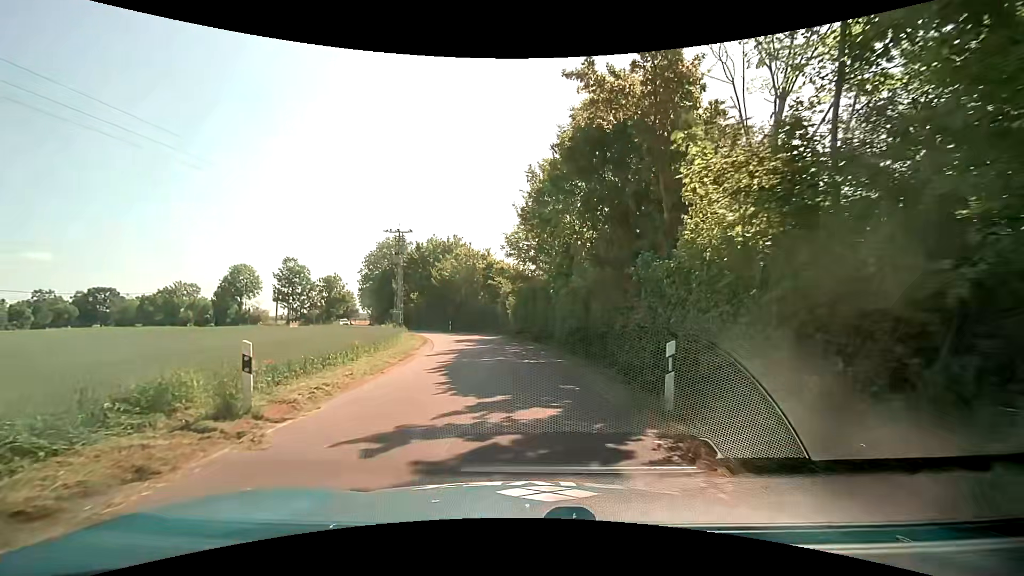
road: unclassified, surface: asphalt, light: Day
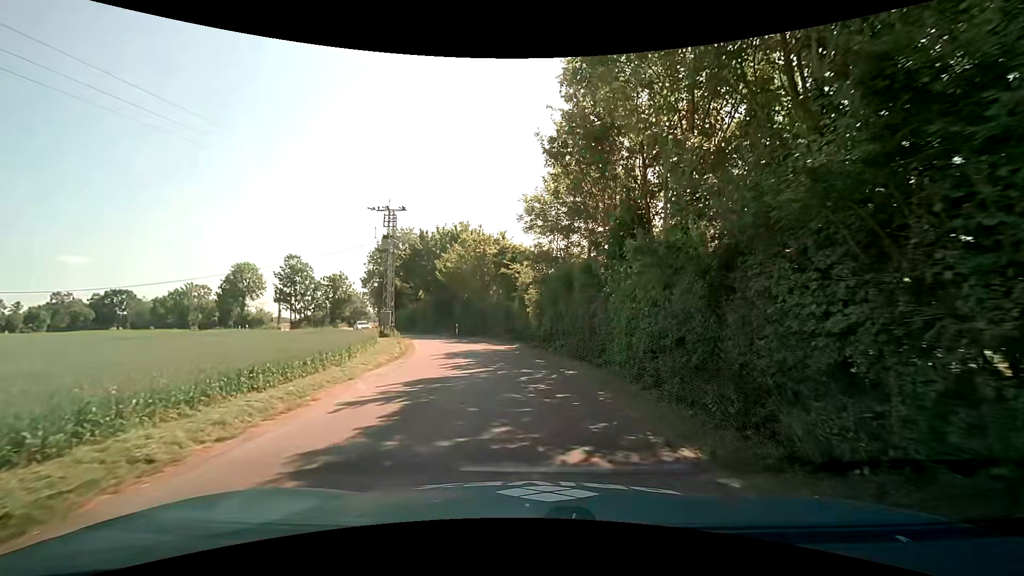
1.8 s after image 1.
(-0.6, +11.4) m; -5°
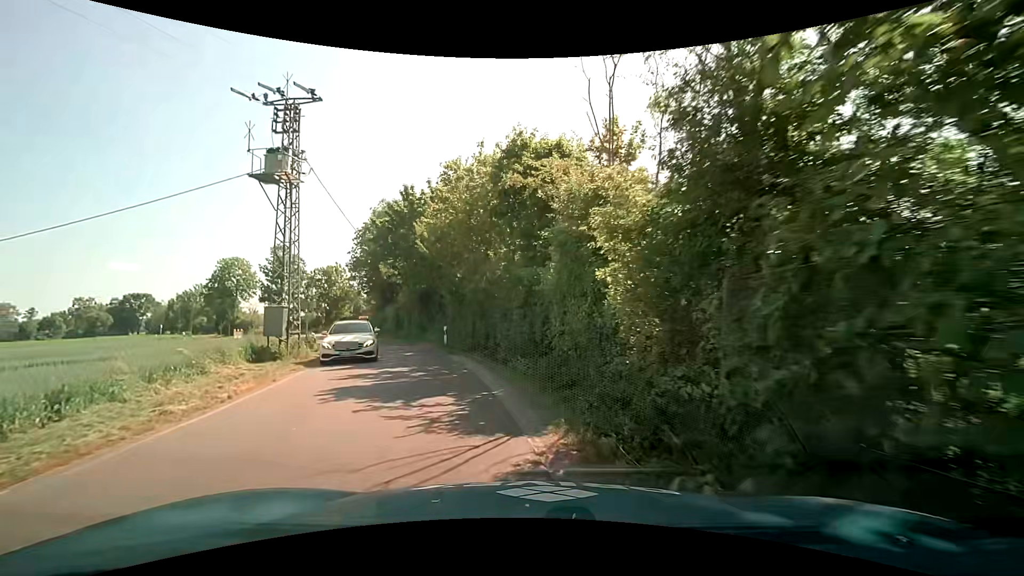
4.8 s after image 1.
(0.0, +21.0) m; -2°
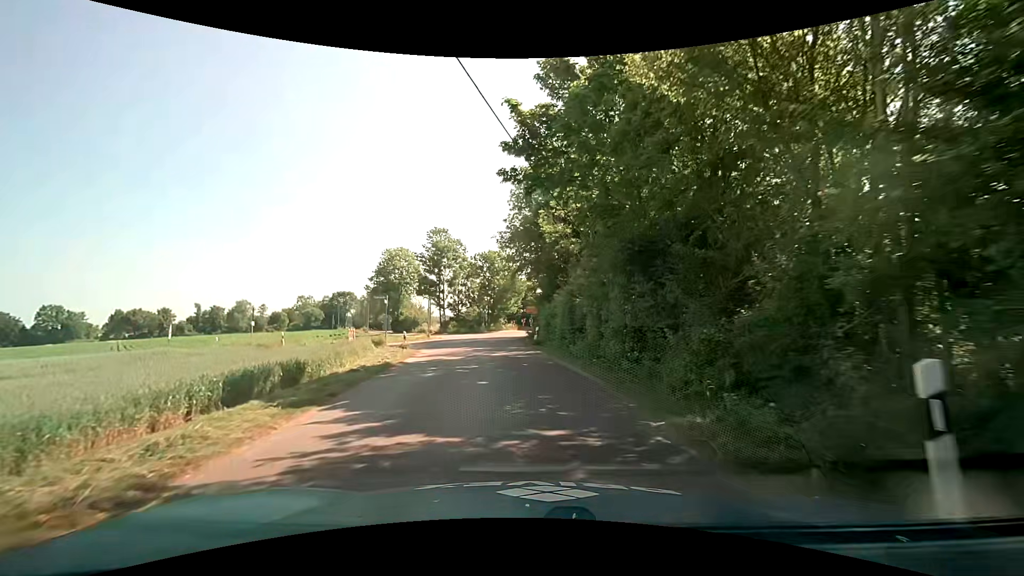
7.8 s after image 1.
(-5.2, +22.0) m; -22°
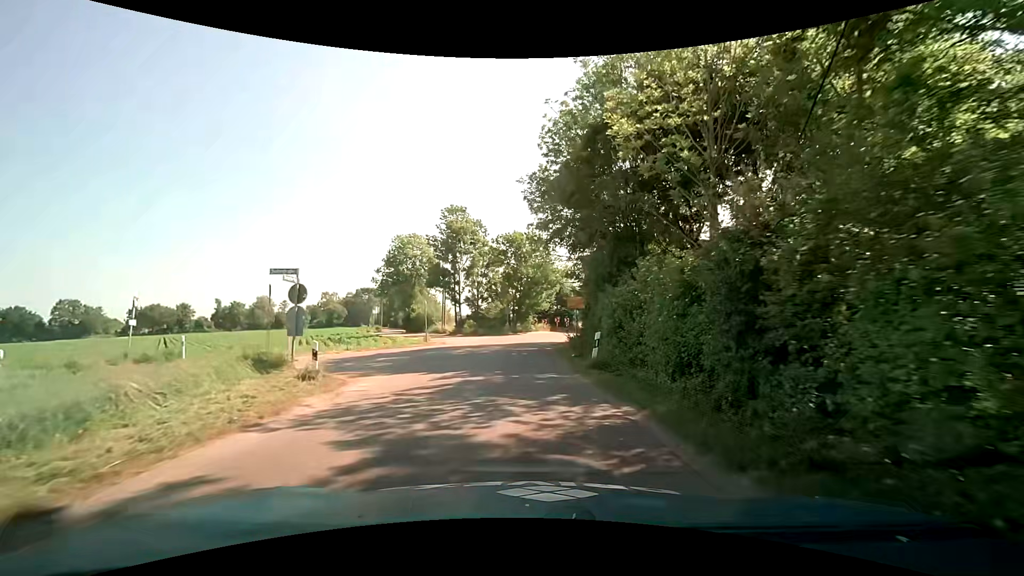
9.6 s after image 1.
(-0.4, +14.5) m; -3°
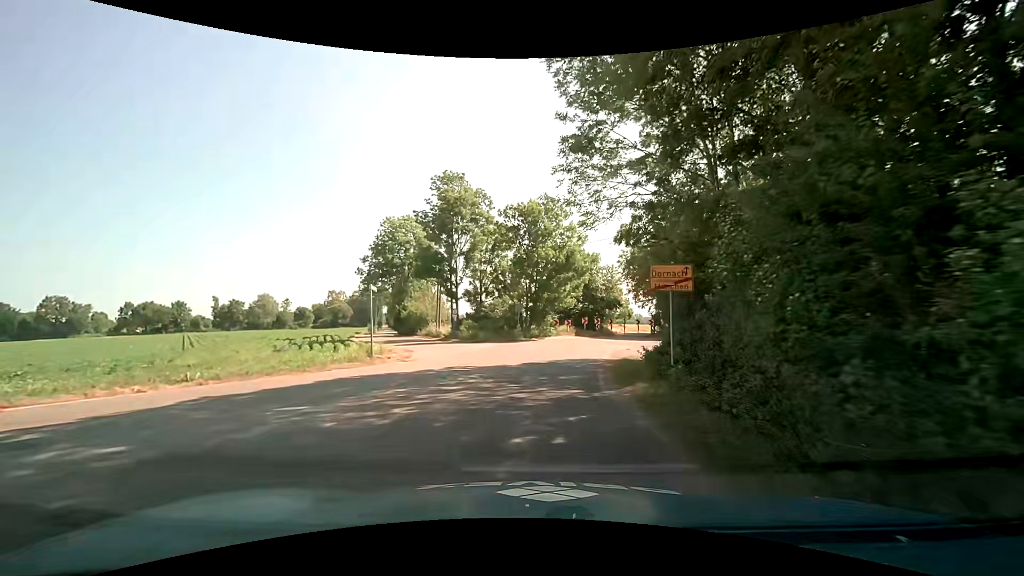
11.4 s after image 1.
(-0.3, +14.8) m; -2°
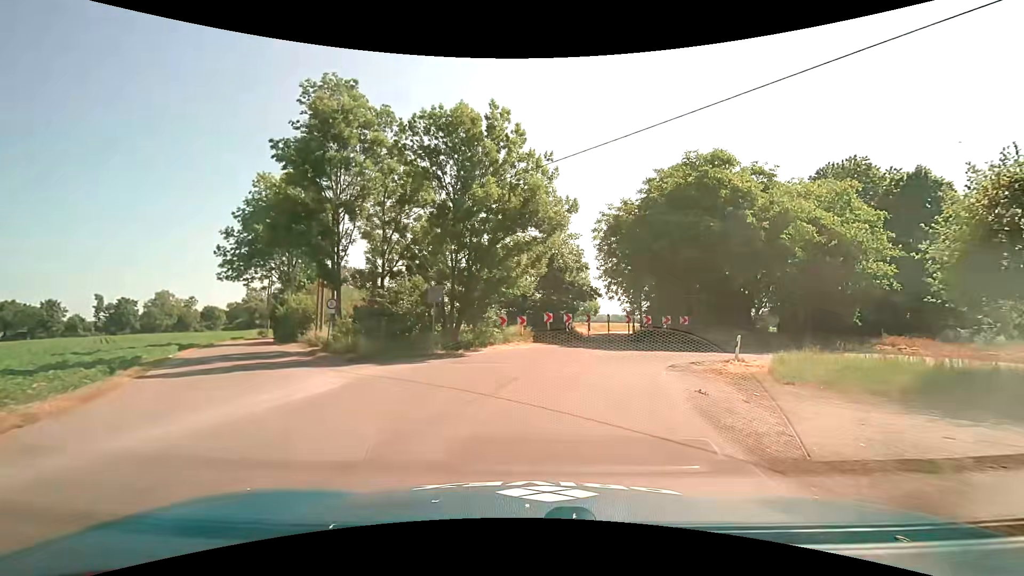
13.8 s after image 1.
(+0.8, +18.1) m; +7°
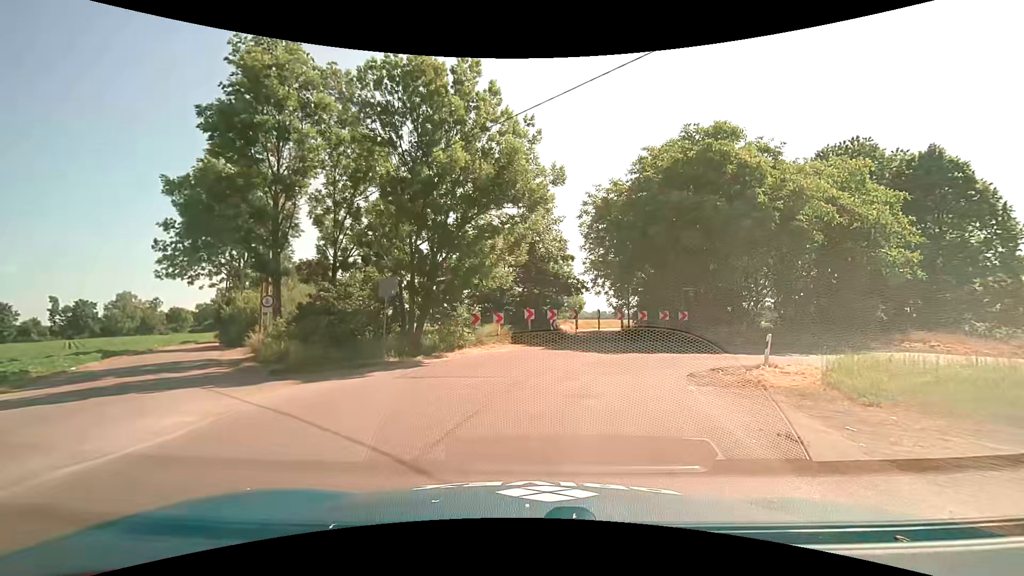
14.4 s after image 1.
(+0.1, +4.3) m; +2°
(+1, +10) (+5, +19) (+14, +21) (+23, +16) (+31, +11) (+40, +6) (+49, +2) (+58, -1) (+68, -2) (+78, -3) m
